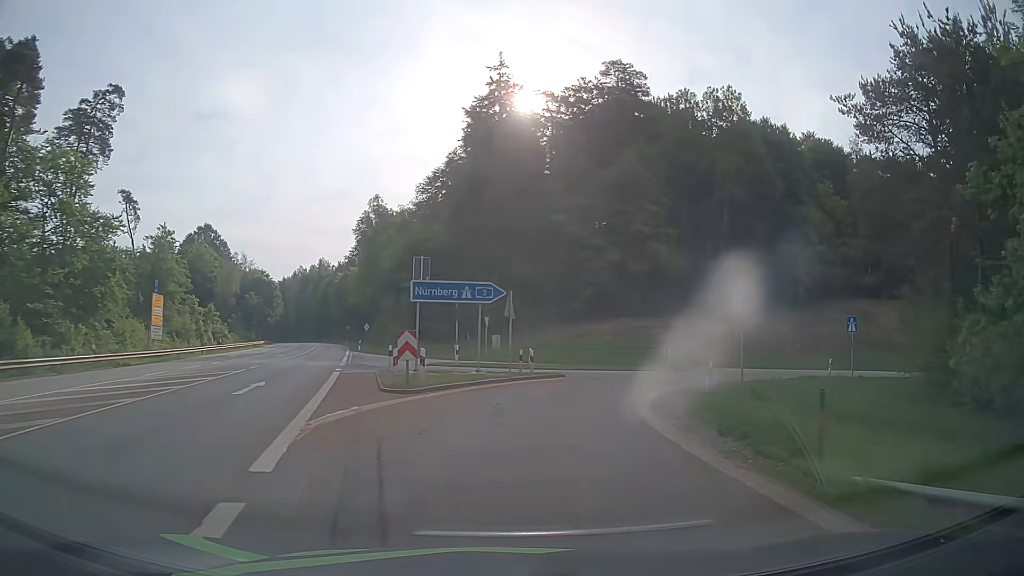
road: motorway_link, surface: asphalt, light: Day
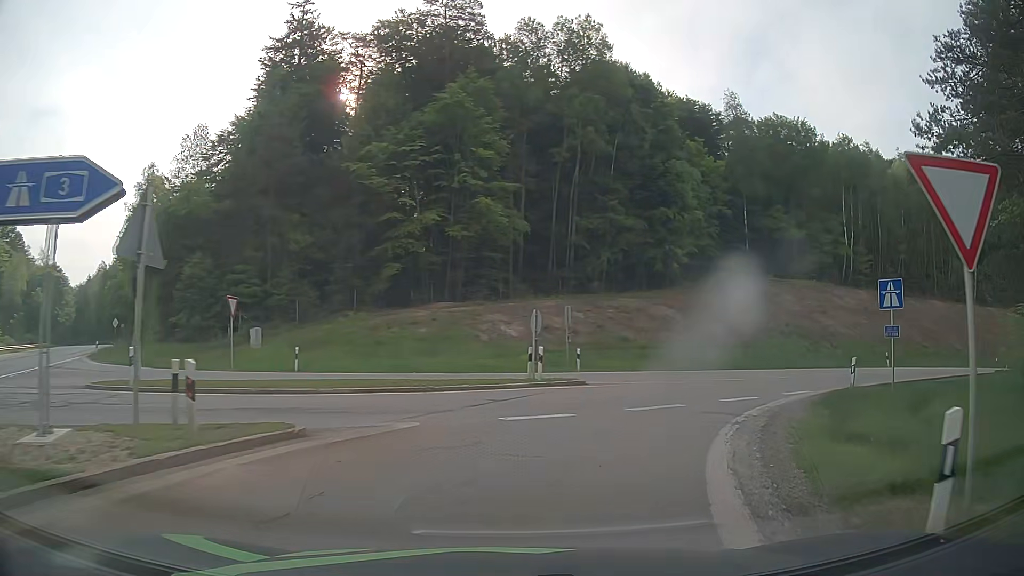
(+2.1, +17.3) m; +16°
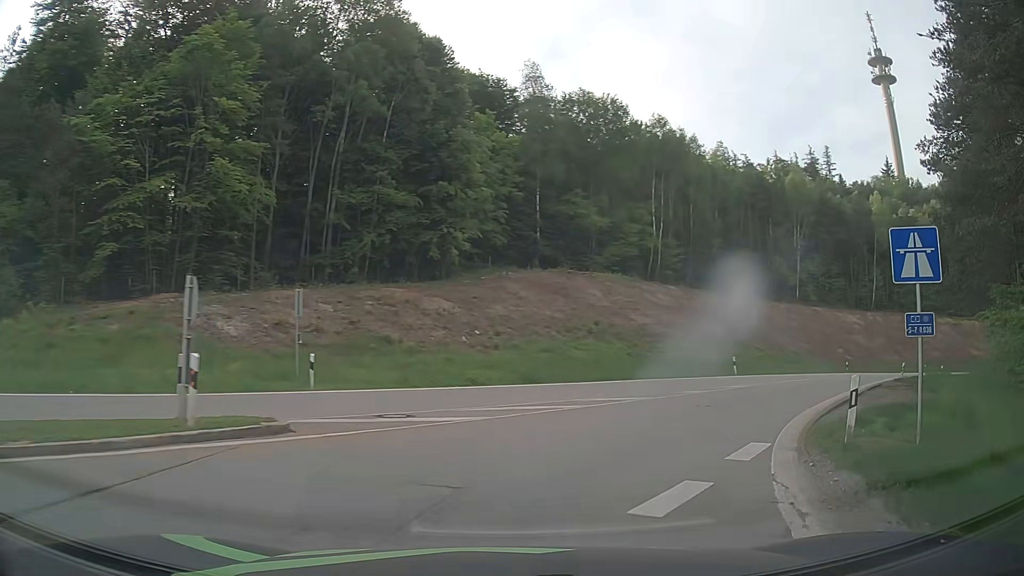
(+1.5, +10.4) m; +19°
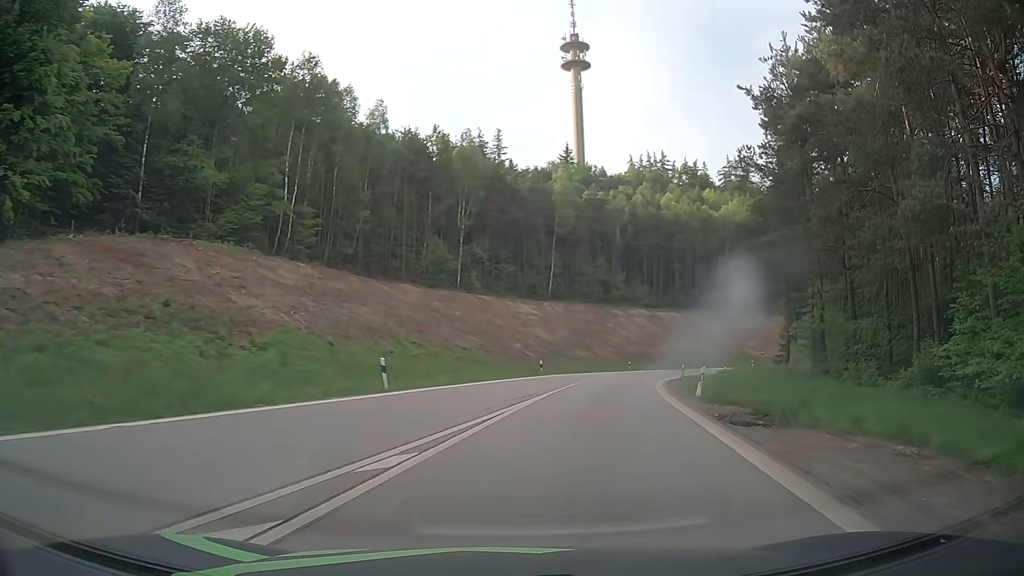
(+4.5, +15.8) m; +30°
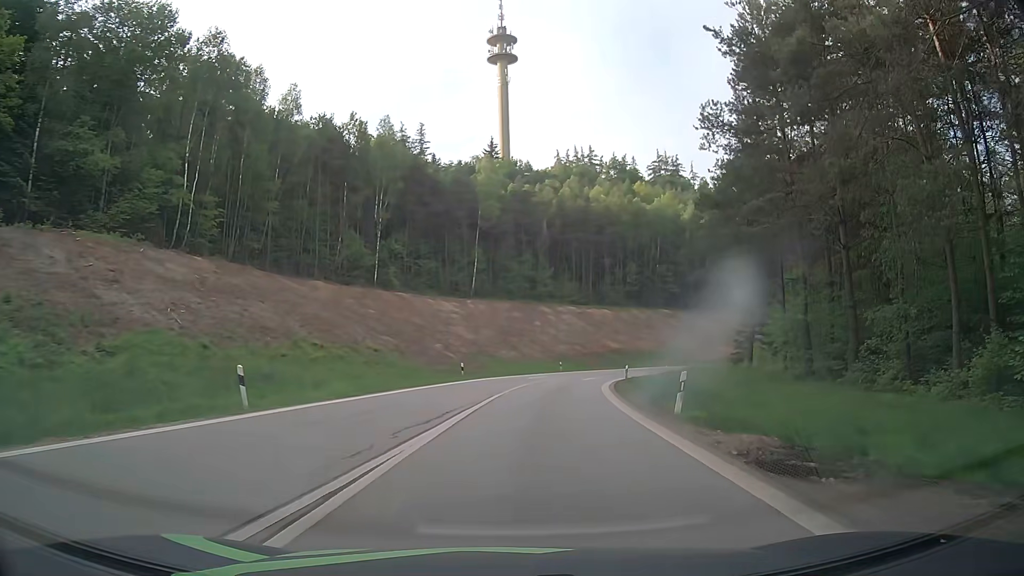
(+0.5, +6.1) m; +8°
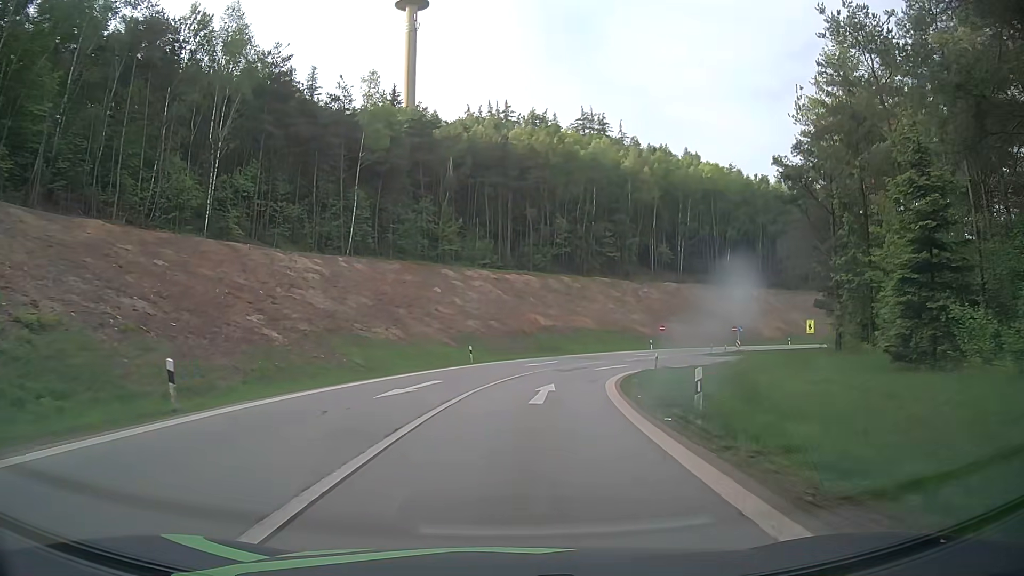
(+2.1, +28.2) m; +8°
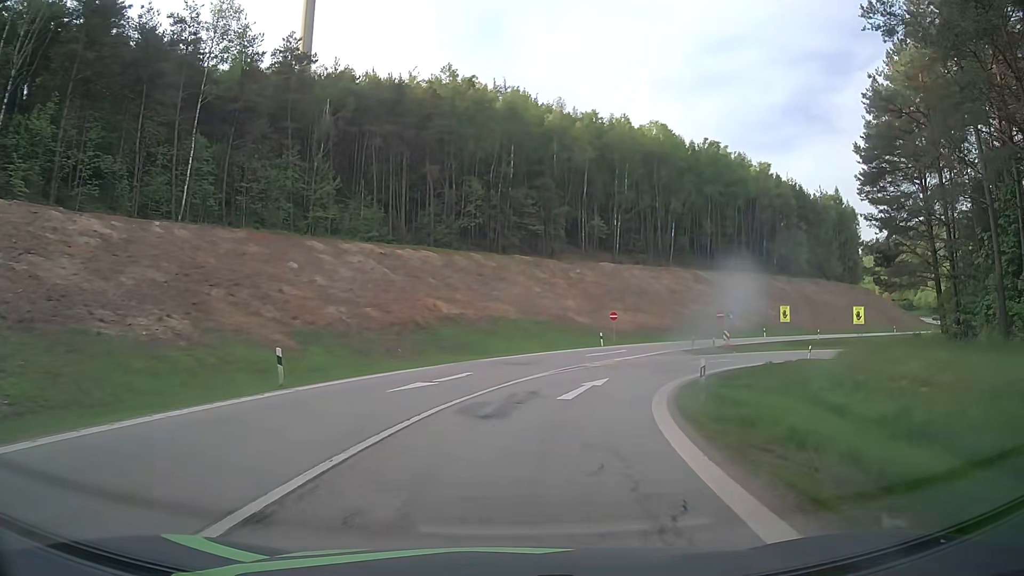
(+1.6, +21.6) m; +8°
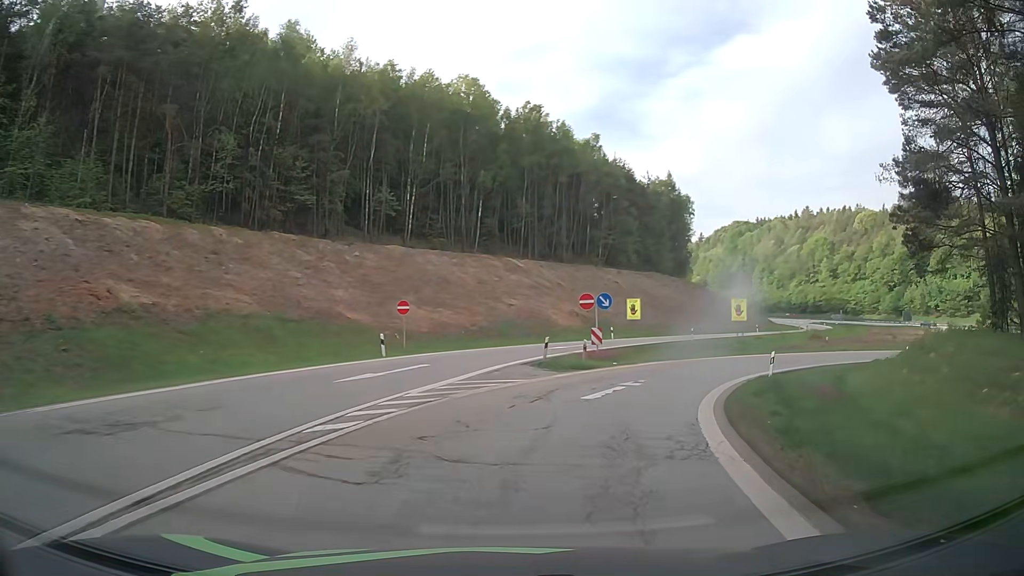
(+2.7, +20.6) m; +16°
(+1, +10) (+5, +19) (+10, +28) (+17, +35) (+25, +41) (+34, +45) (+44, +46) (+54, +46) (+64, +44) (+73, +39) m
